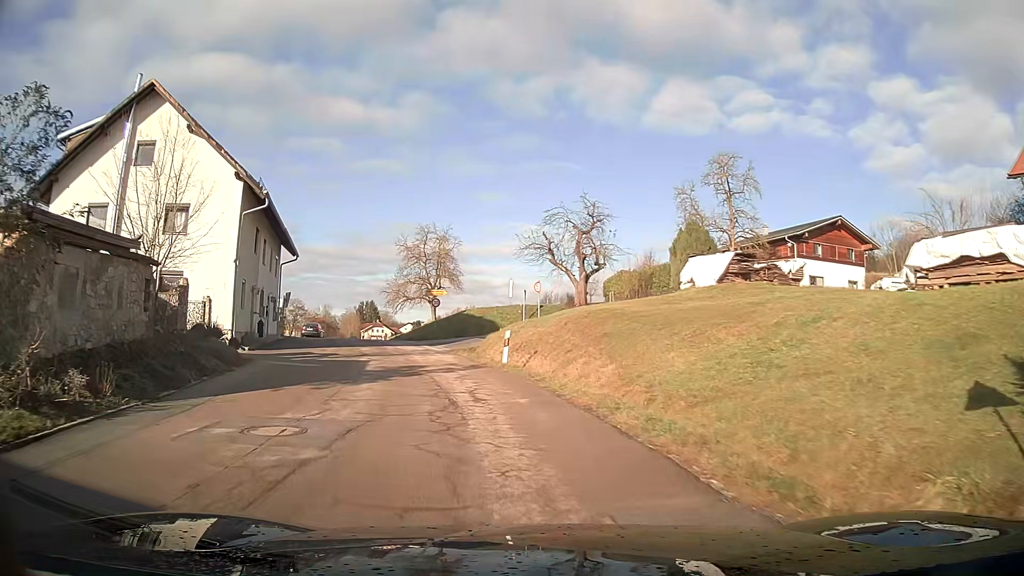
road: tertiary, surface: asphalt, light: Day
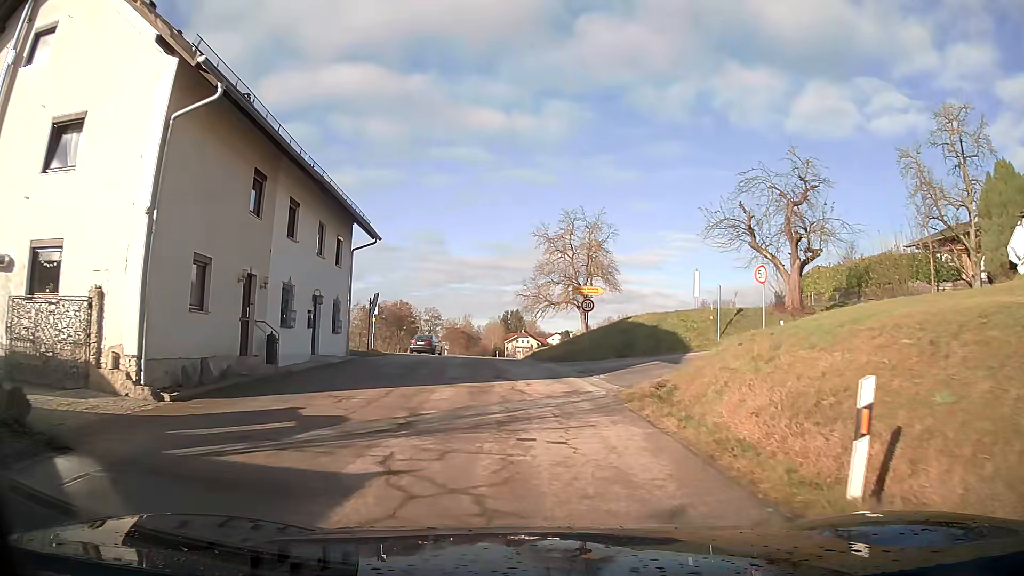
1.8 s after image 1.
(-1.6, +14.4) m; -11°
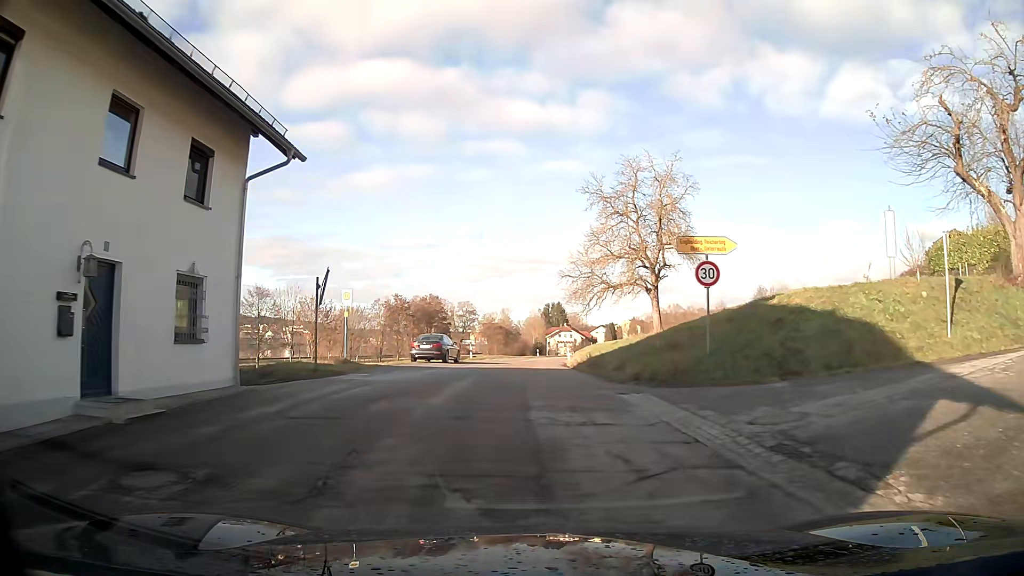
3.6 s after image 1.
(-0.4, +14.7) m; -2°
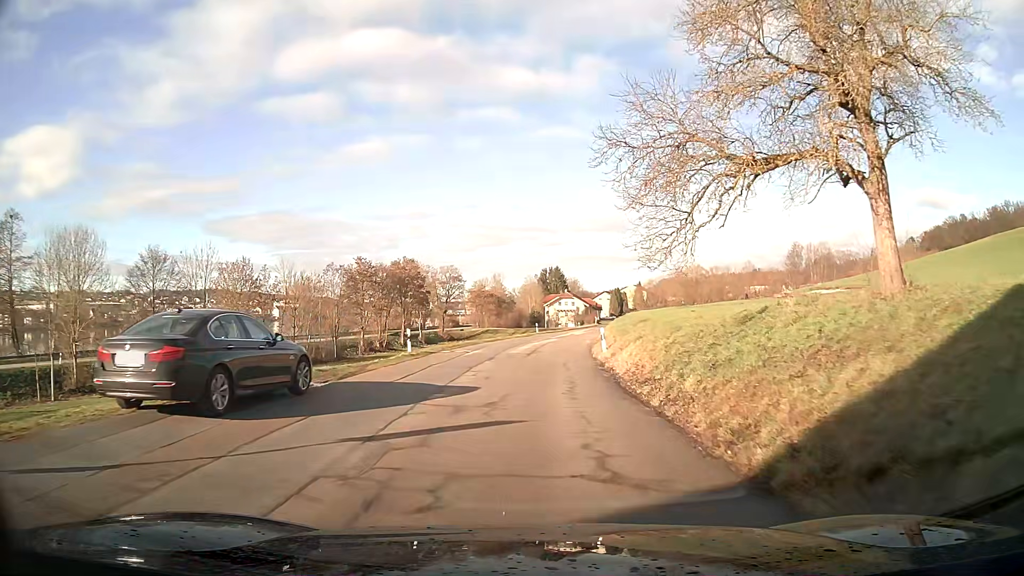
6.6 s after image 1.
(-0.1, +25.2) m; +1°
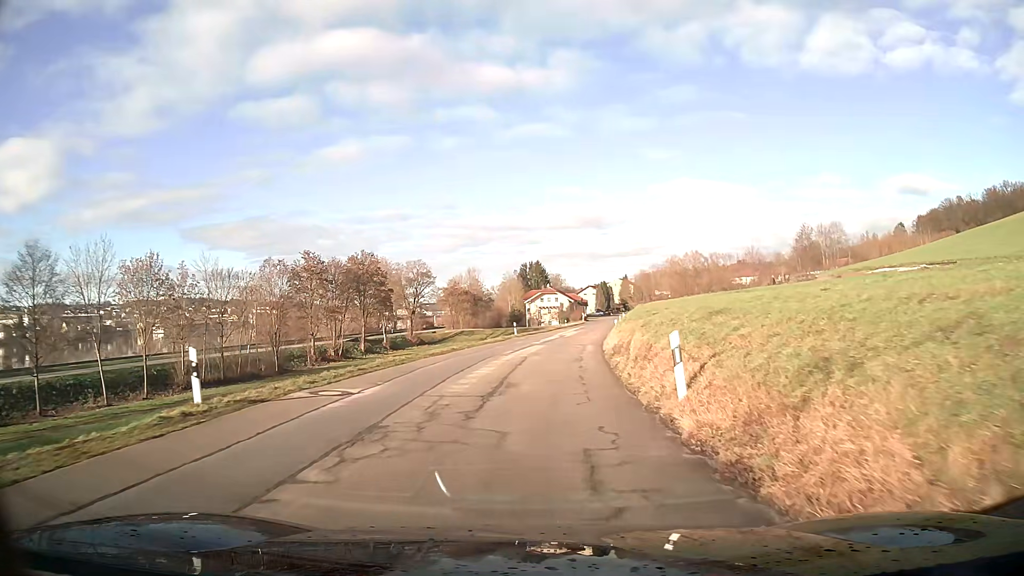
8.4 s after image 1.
(+0.2, +15.7) m; +1°
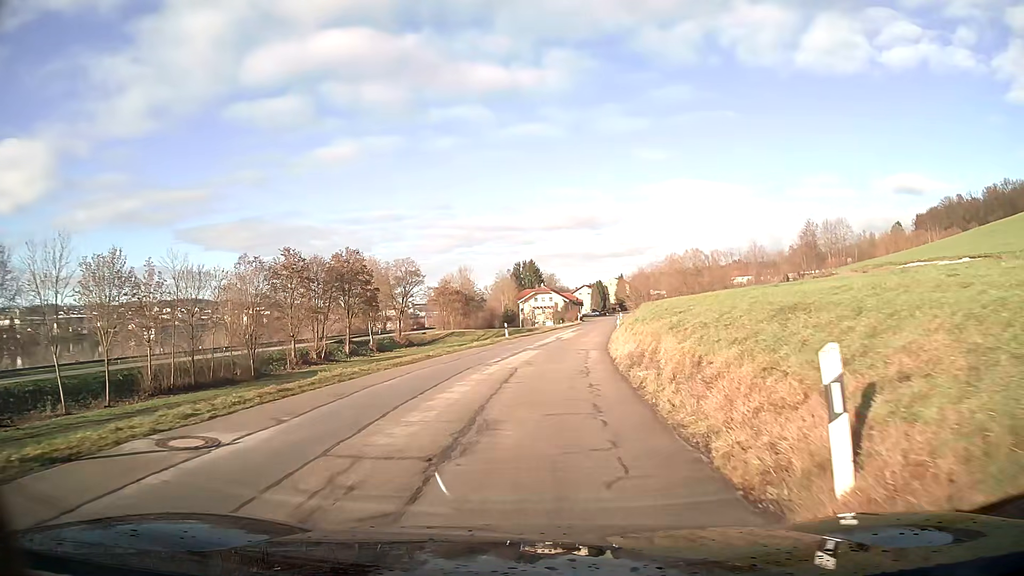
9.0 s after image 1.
(0.0, +5.2) m; +1°
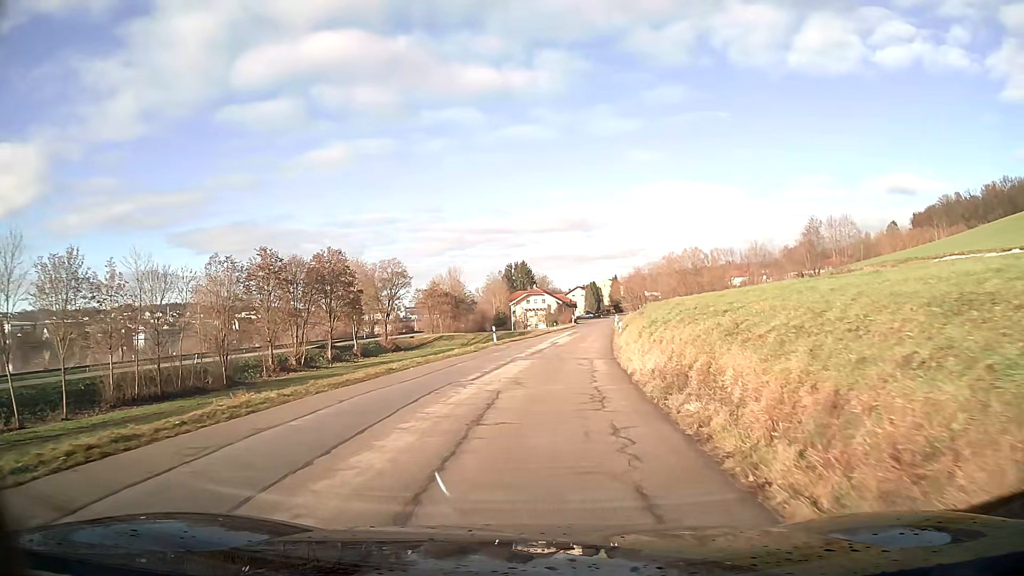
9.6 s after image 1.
(0.0, +5.2) m; +1°
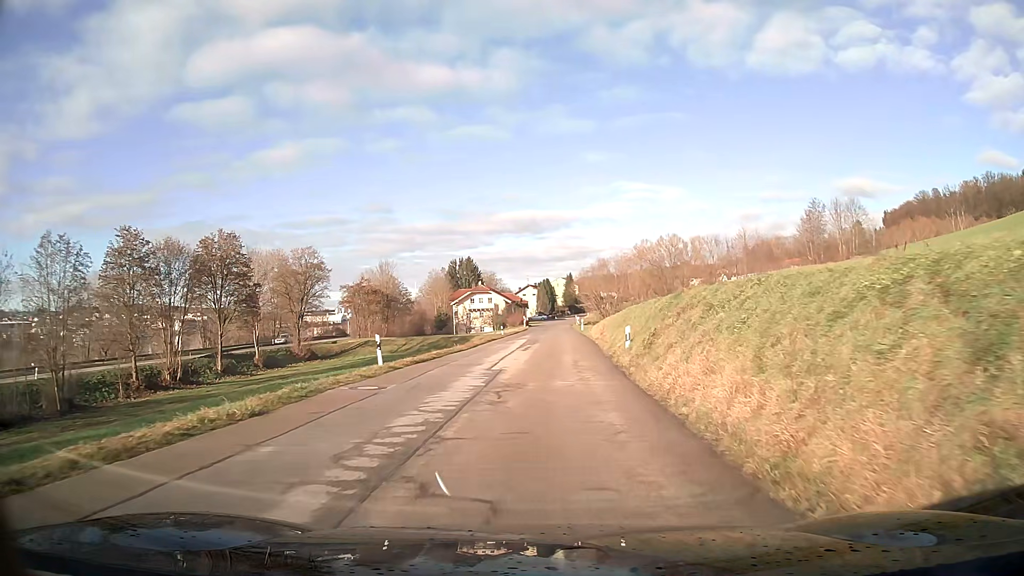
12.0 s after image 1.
(+0.7, +20.3) m; +4°
